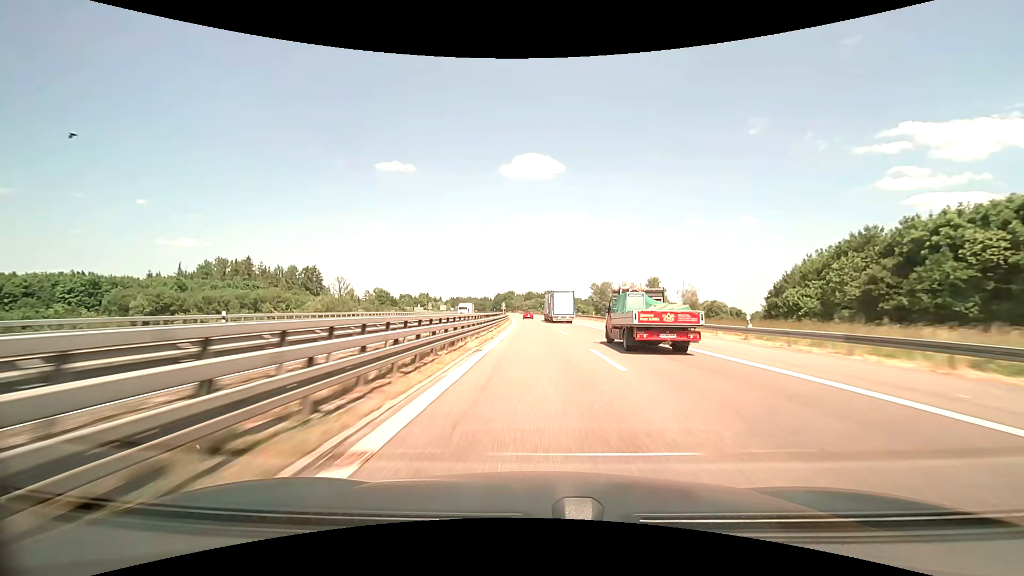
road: motorway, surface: asphalt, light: Day
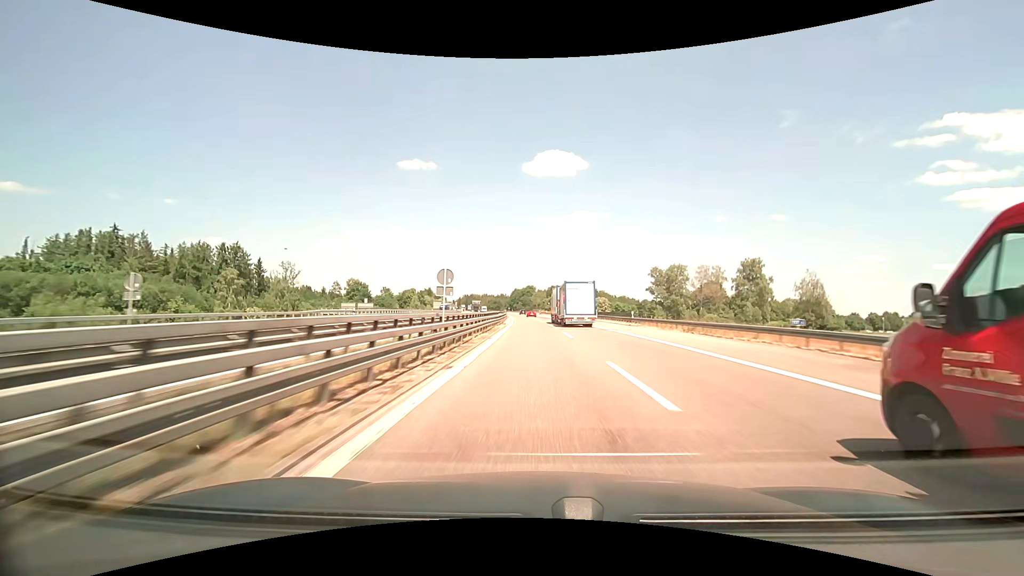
(-1.9, +75.5) m; -3°
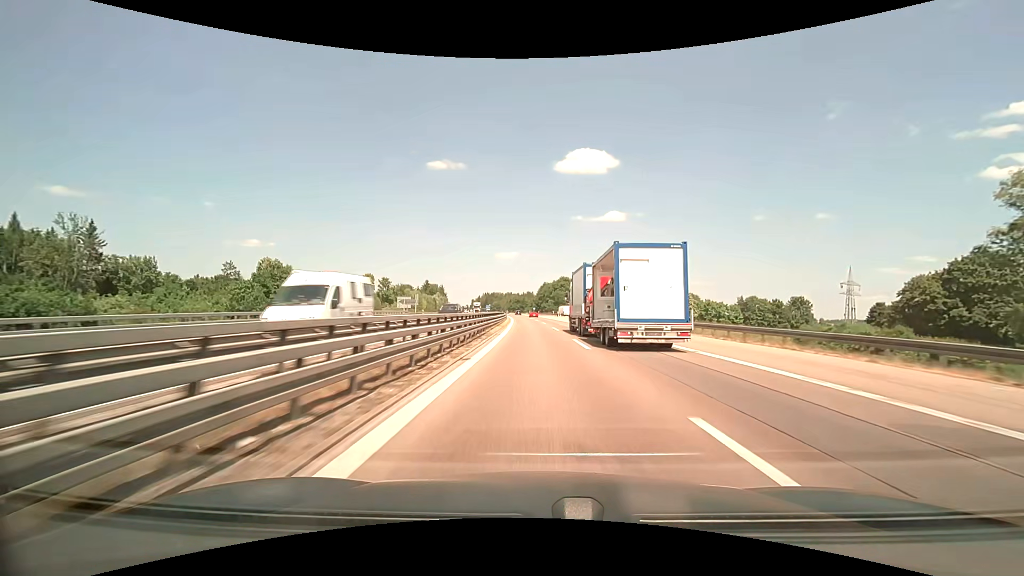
(-3.6, +95.4) m; -4°
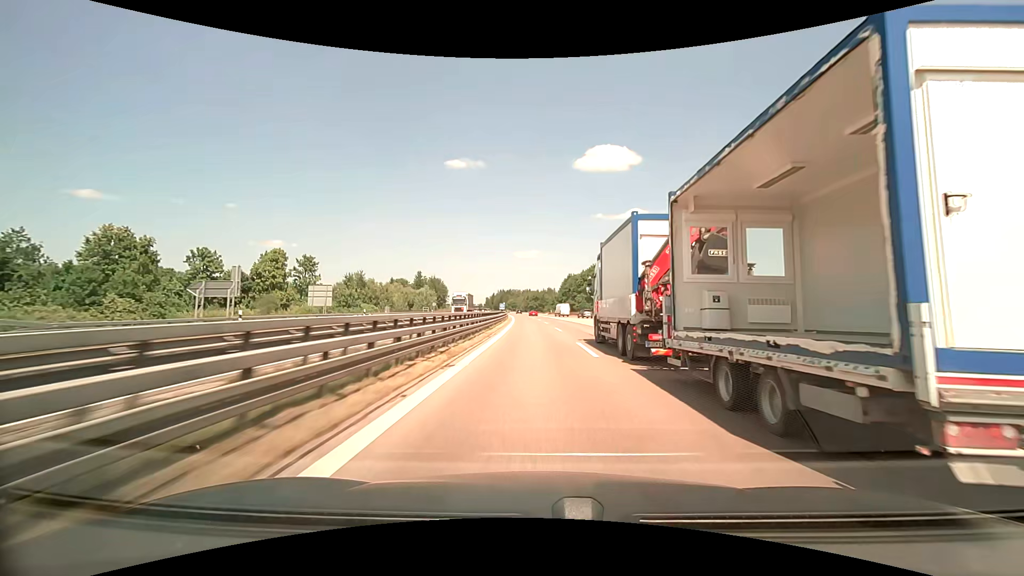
(-0.9, +57.0) m; -2°
(0, +10) (0, +20) (0, +30) (-1, +40) (-1, +50) (-1, +60) (-2, +70) (-2, +80) (-3, +90) (-3, +100) m
